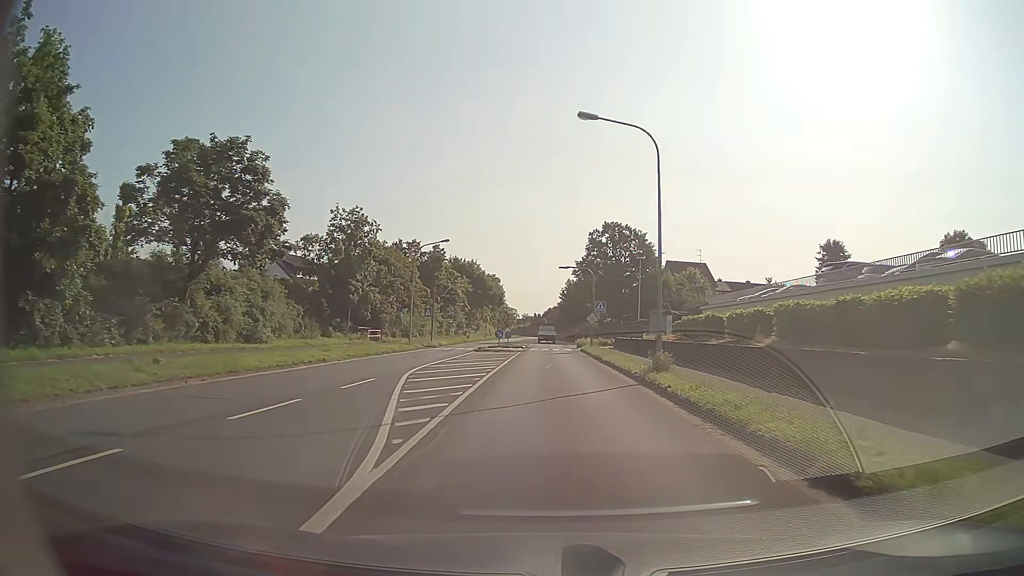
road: secondary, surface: asphalt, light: Day
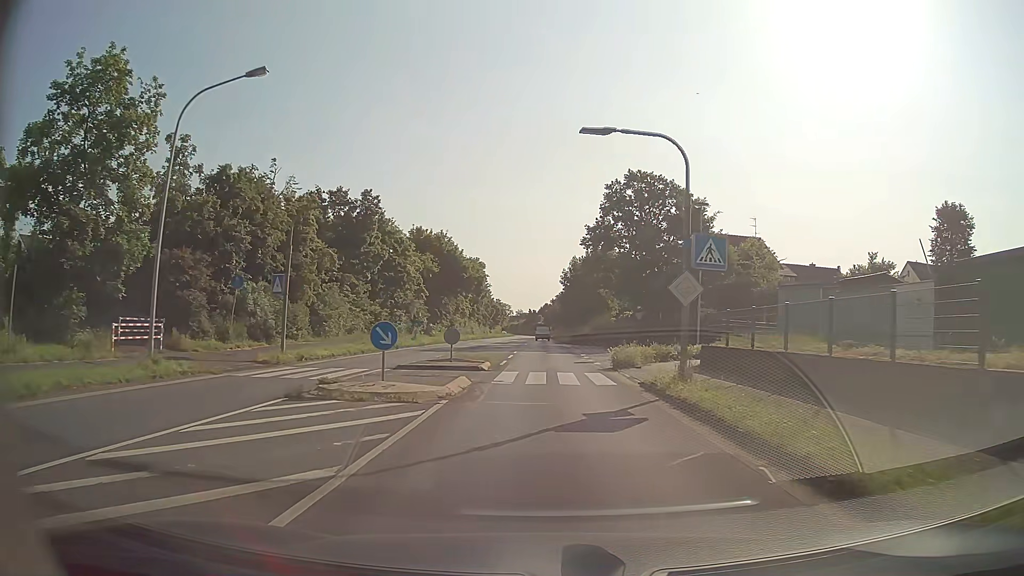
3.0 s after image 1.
(+0.2, +32.0) m; 0°
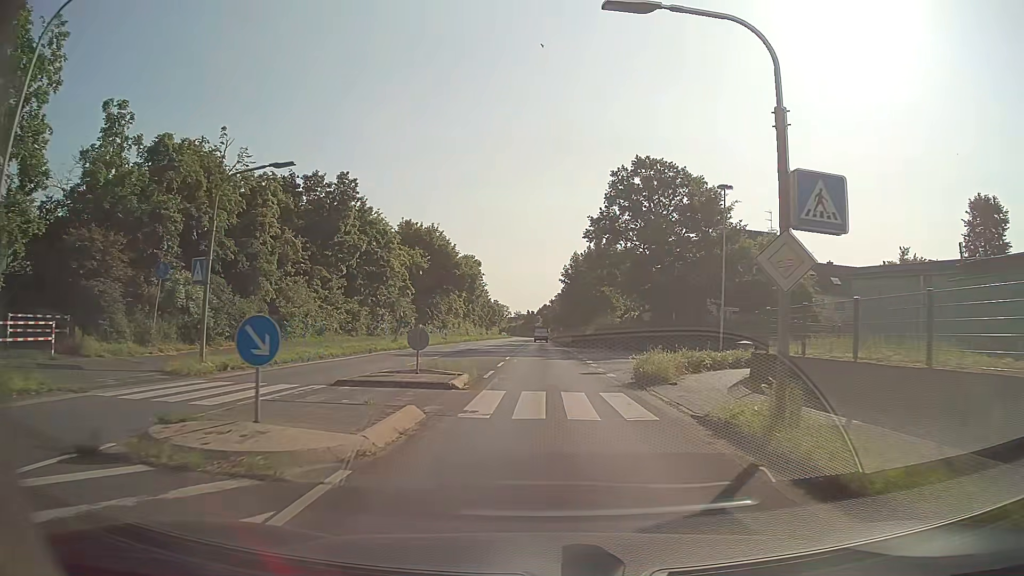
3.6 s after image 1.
(0.0, +6.3) m; 0°
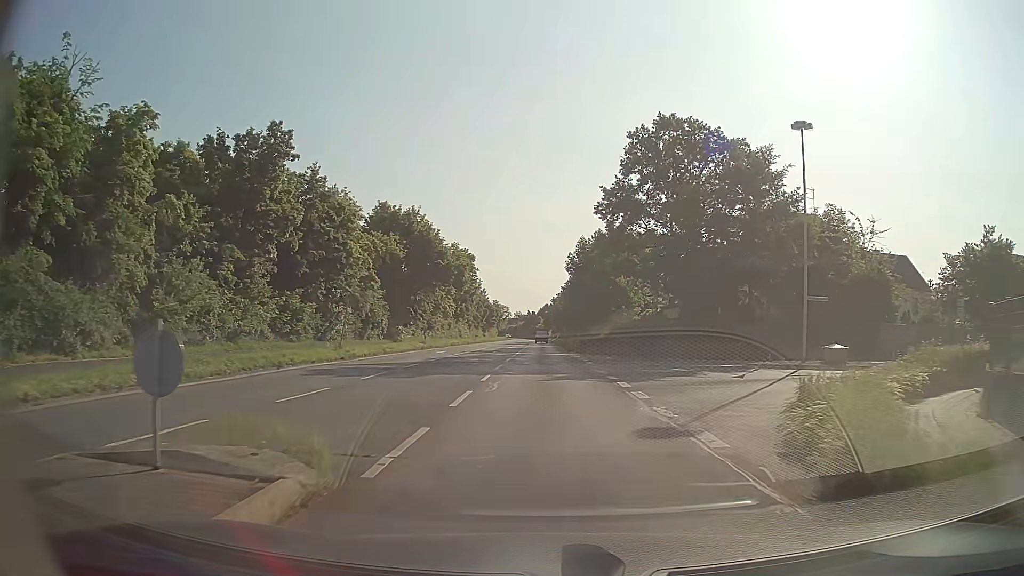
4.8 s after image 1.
(0.0, +12.7) m; 0°
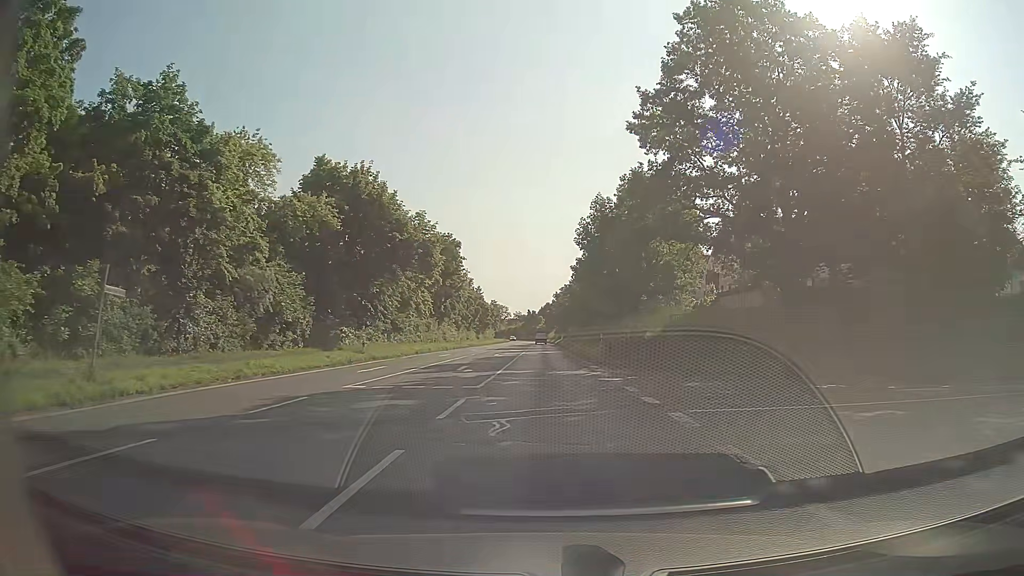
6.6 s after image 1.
(0.0, +19.5) m; 0°
